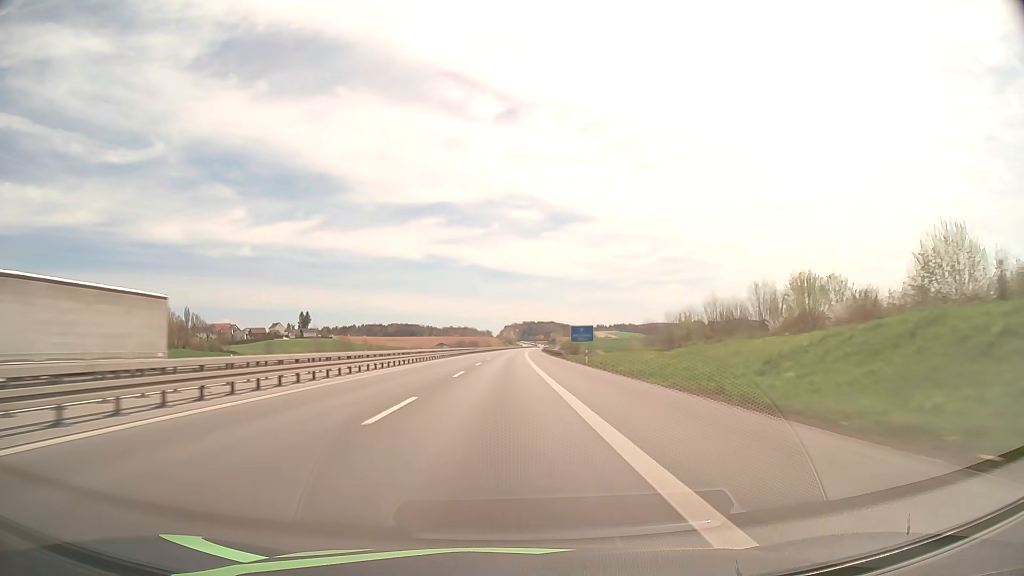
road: motorway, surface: asphalt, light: Day
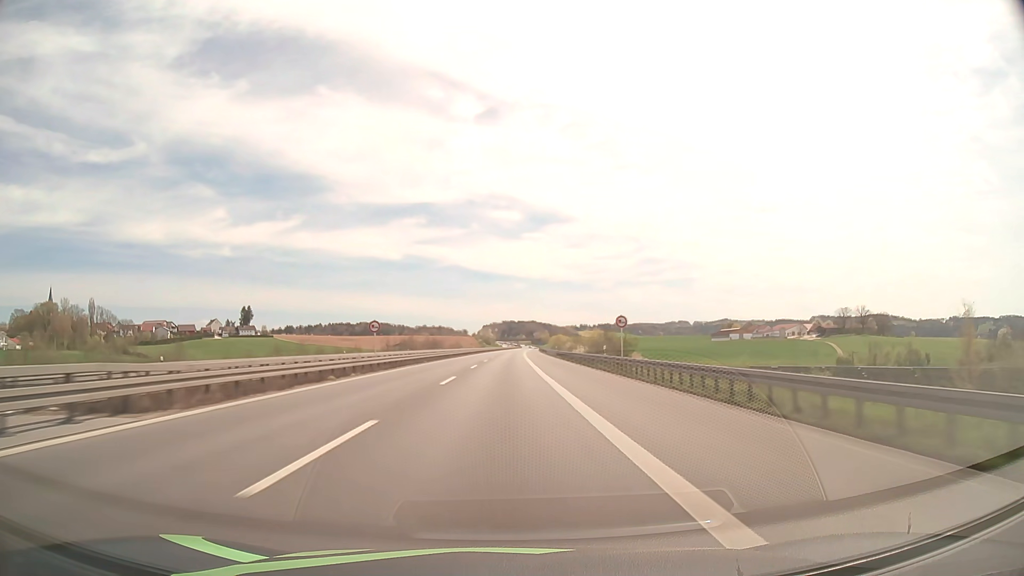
(+1.8, +111.6) m; +2°
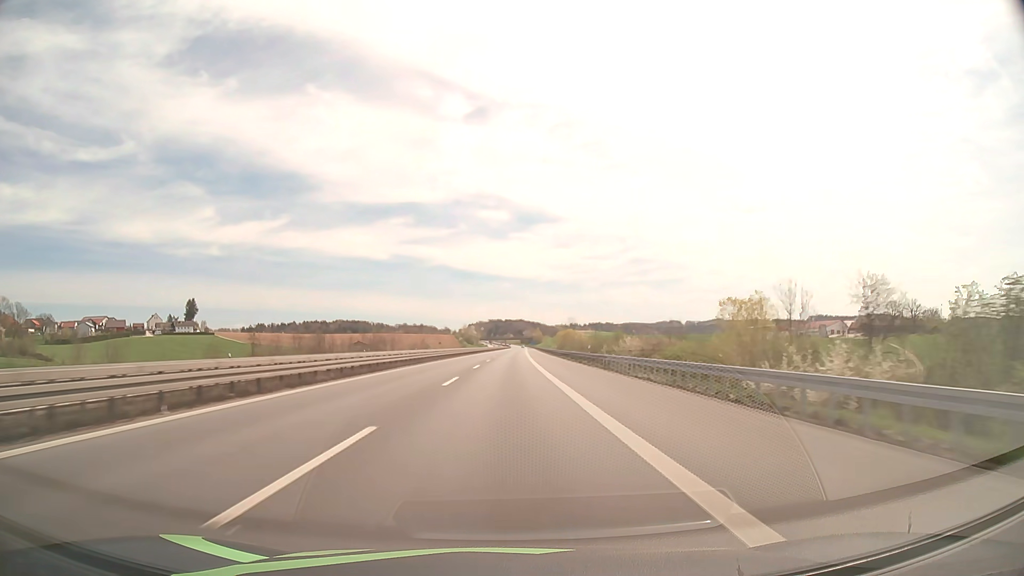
(+0.9, +89.5) m; +1°
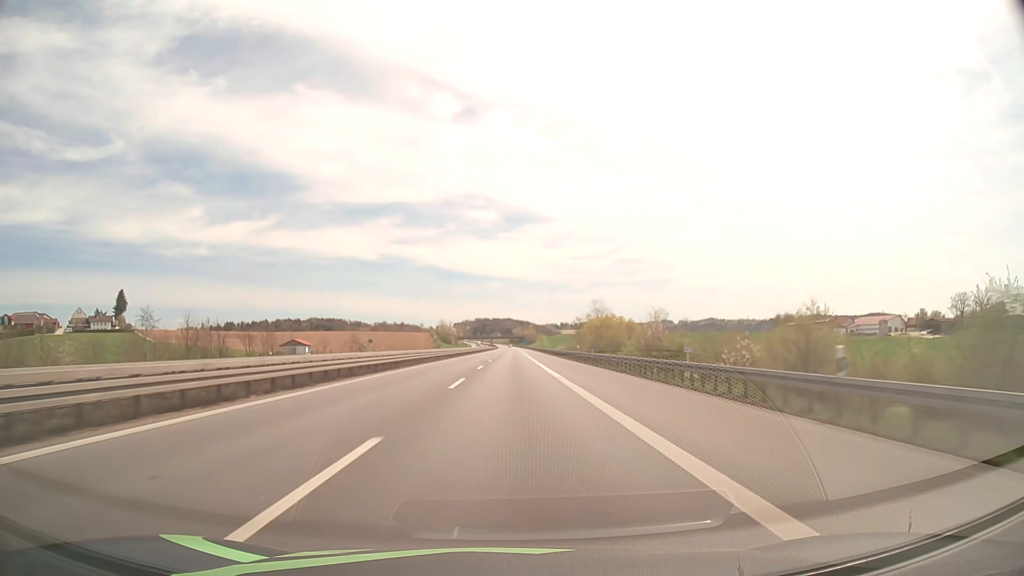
(+0.9, +89.6) m; +1°
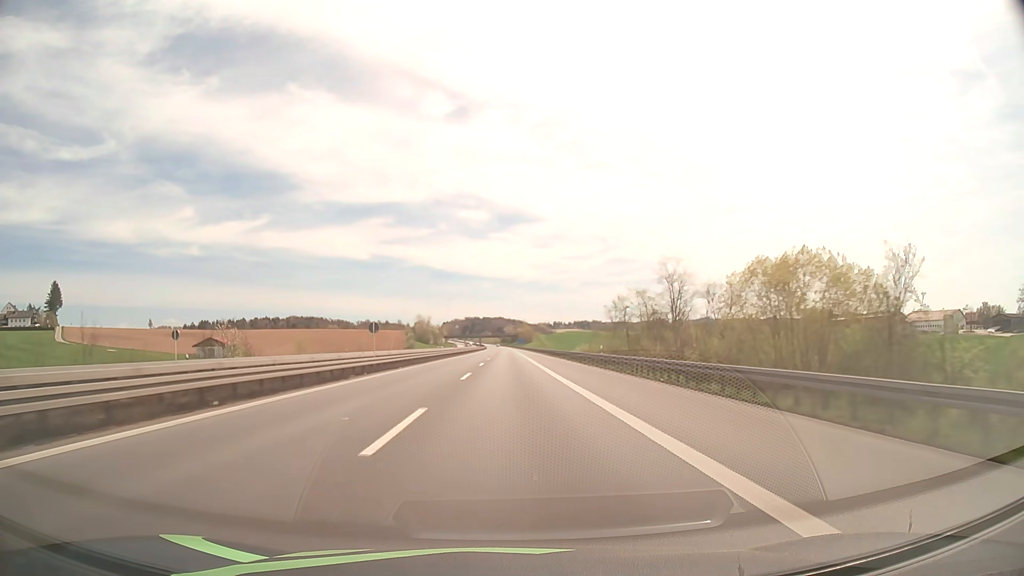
(+0.4, +67.3) m; +1°
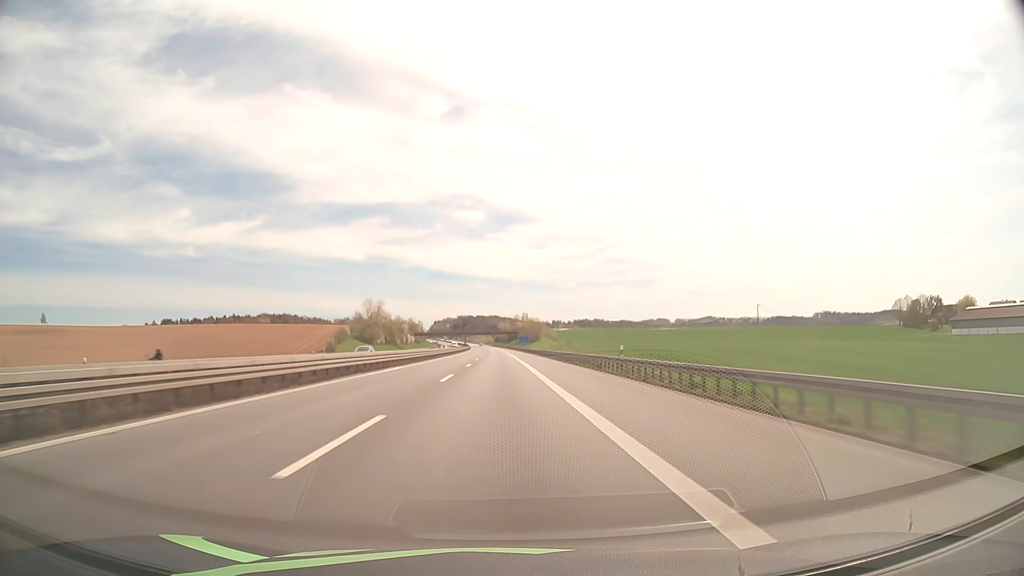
(+0.6, +112.3) m; 0°
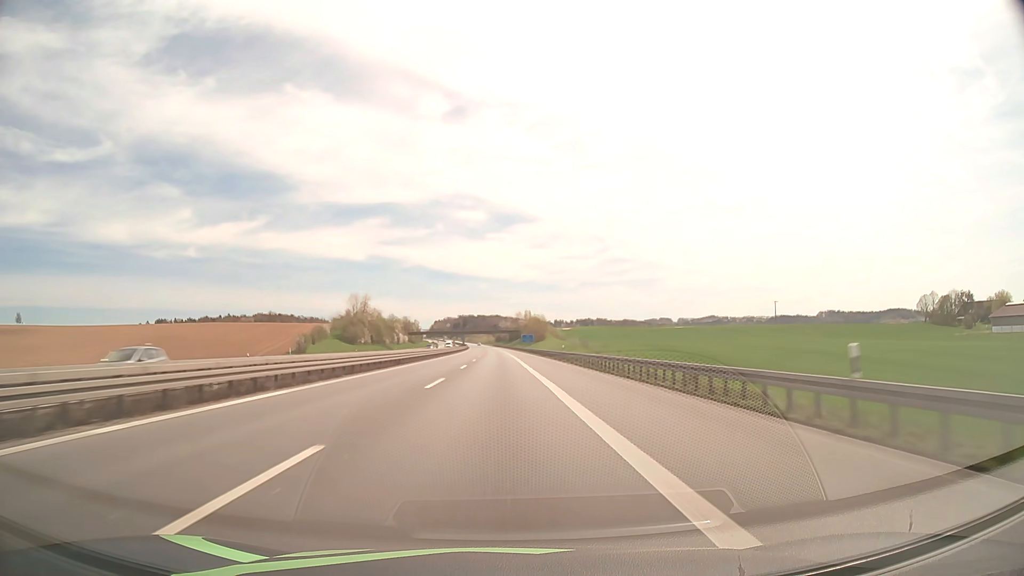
(0.0, +22.5) m; 0°
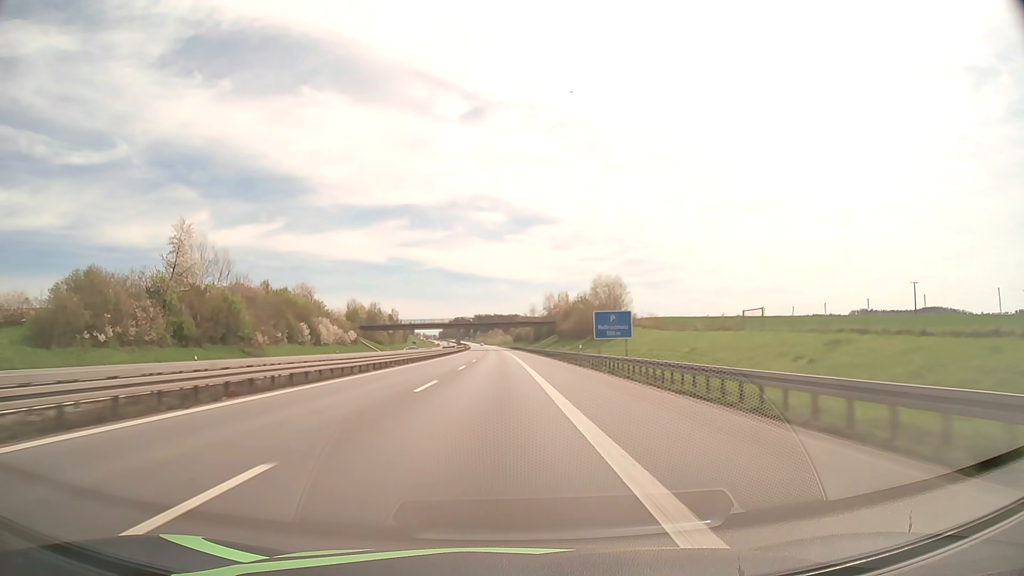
(-1.2, +112.4) m; -1°
(0, +10) (0, +20) (0, +30) (0, +40) (0, +50) (-1, +60) (-1, +70) (-1, +80) (-1, +90) (-2, +100) m
